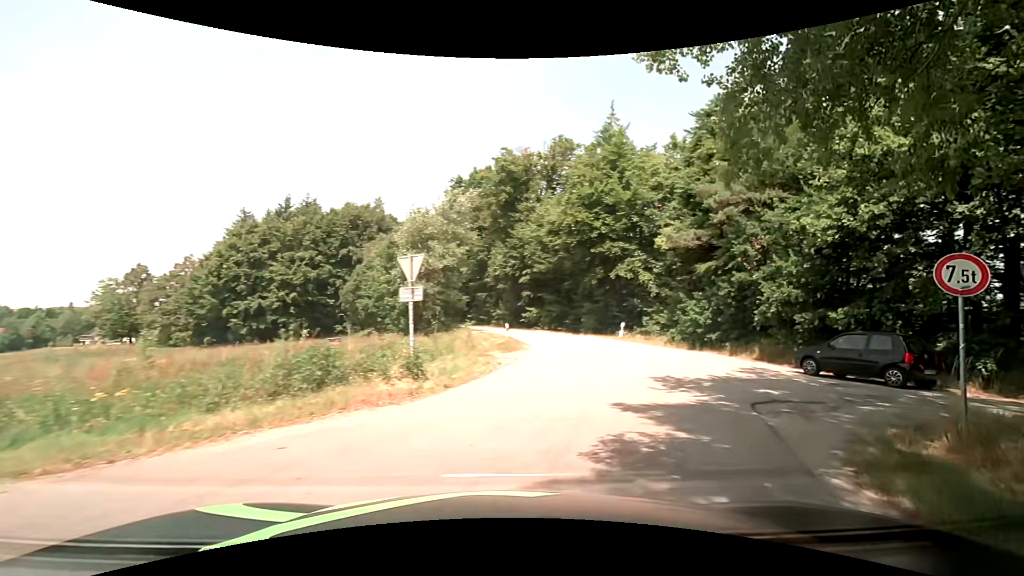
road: secondary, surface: asphalt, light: Day
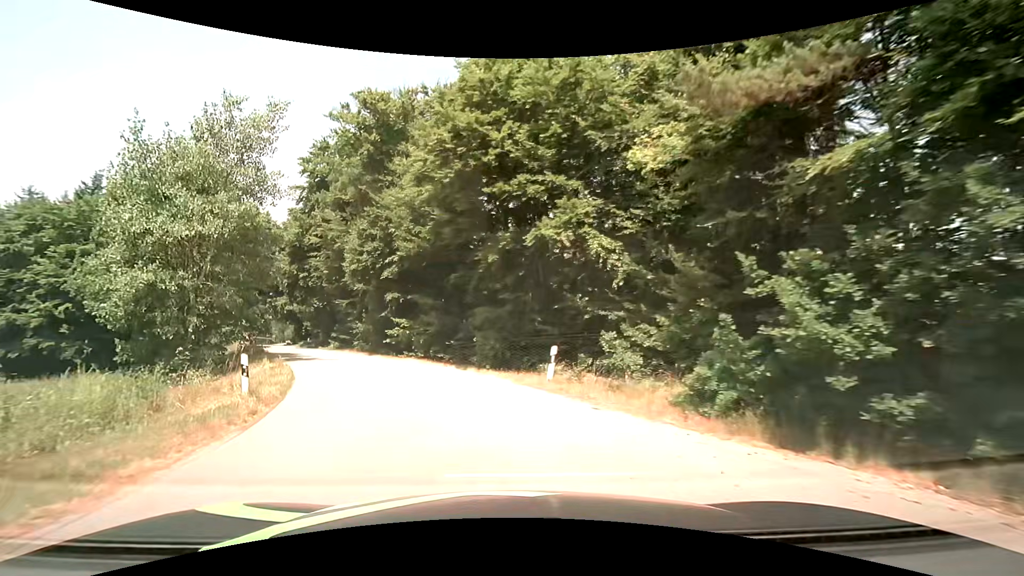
(+4.0, +18.2) m; +10°
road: unclassified
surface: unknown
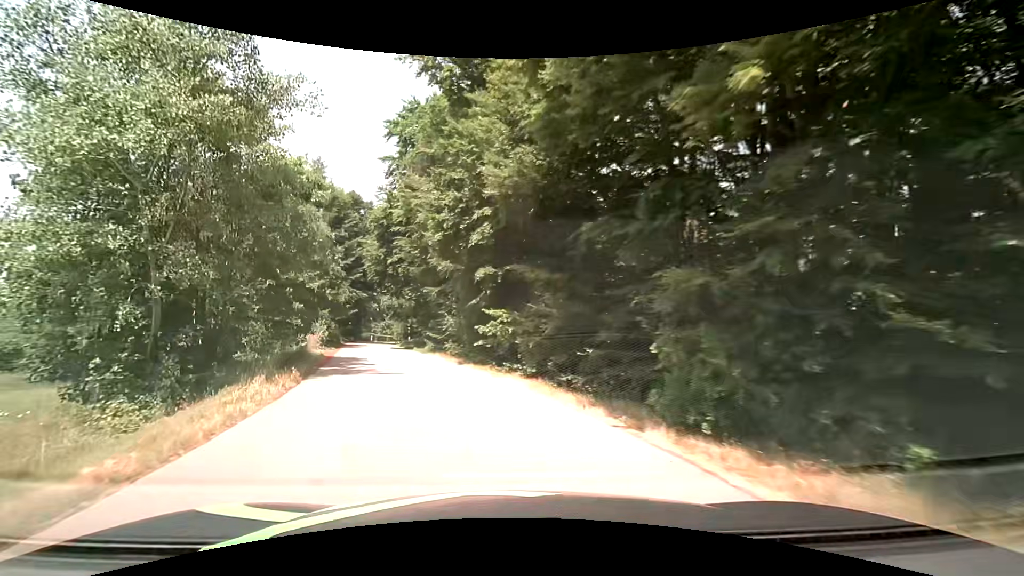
(-1.2, +11.4) m; -12°
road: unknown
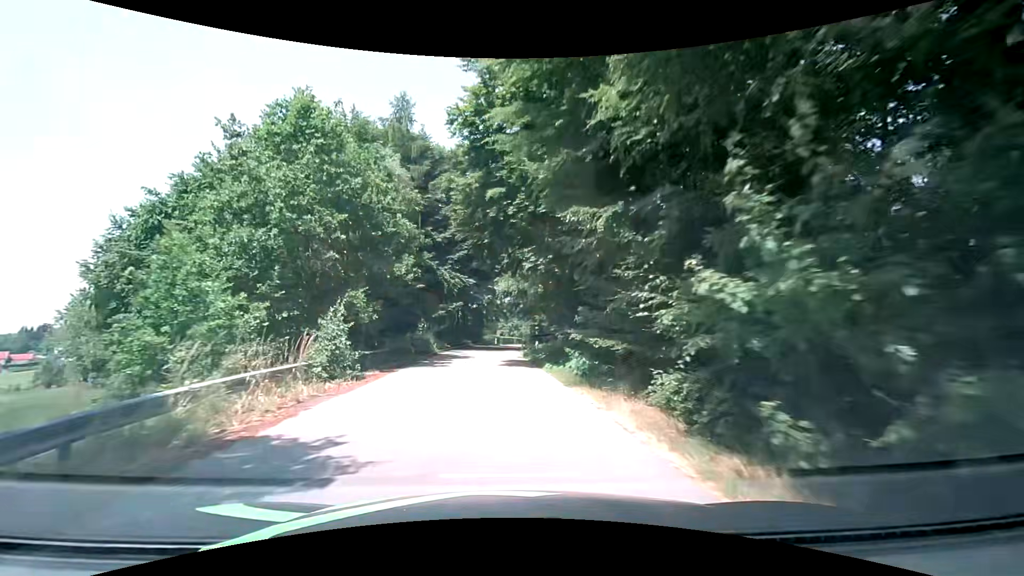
(-3.4, +19.6) m; -15°
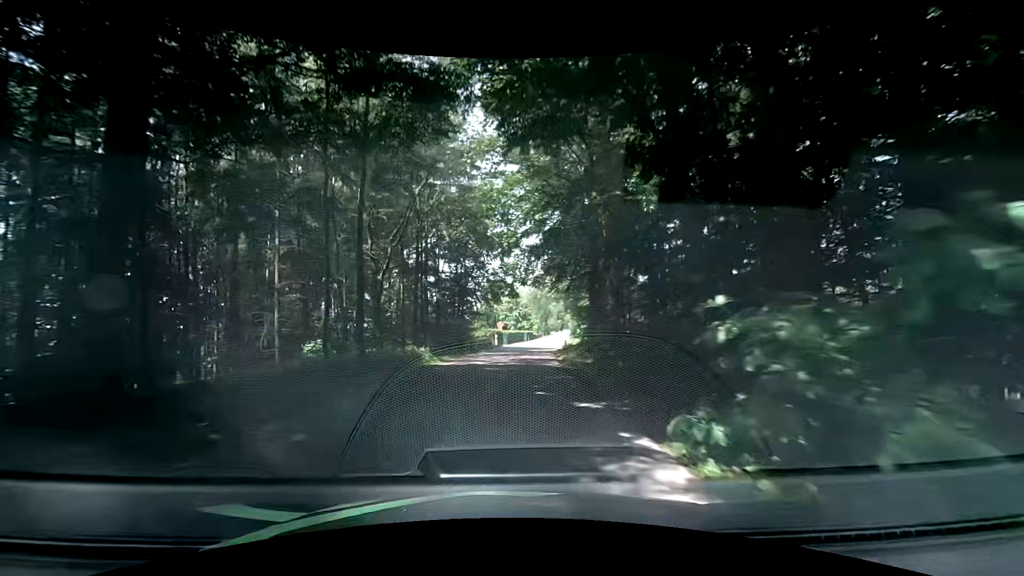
(-0.8, +42.0) m; -1°
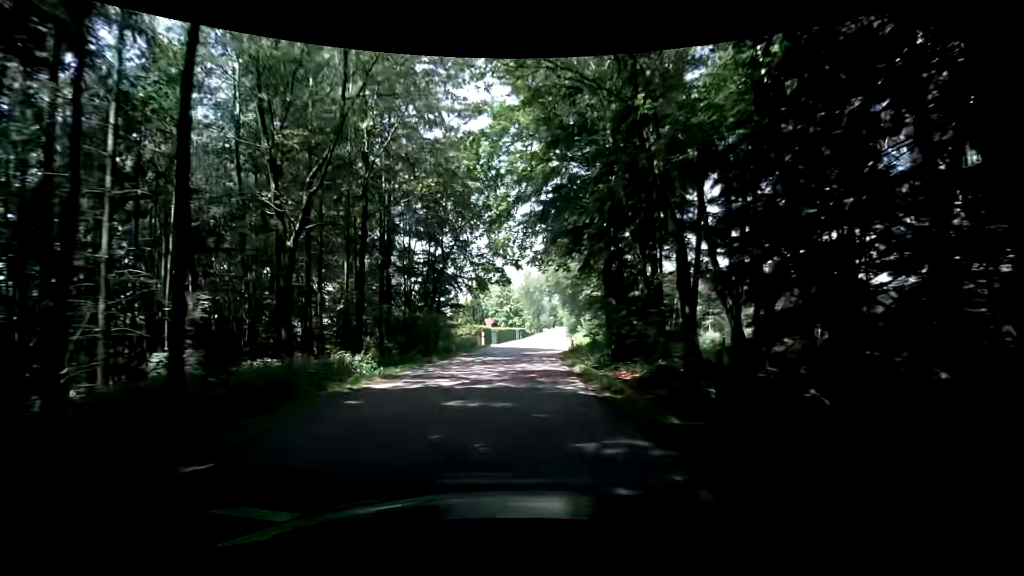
(+0.2, +9.4) m; 0°
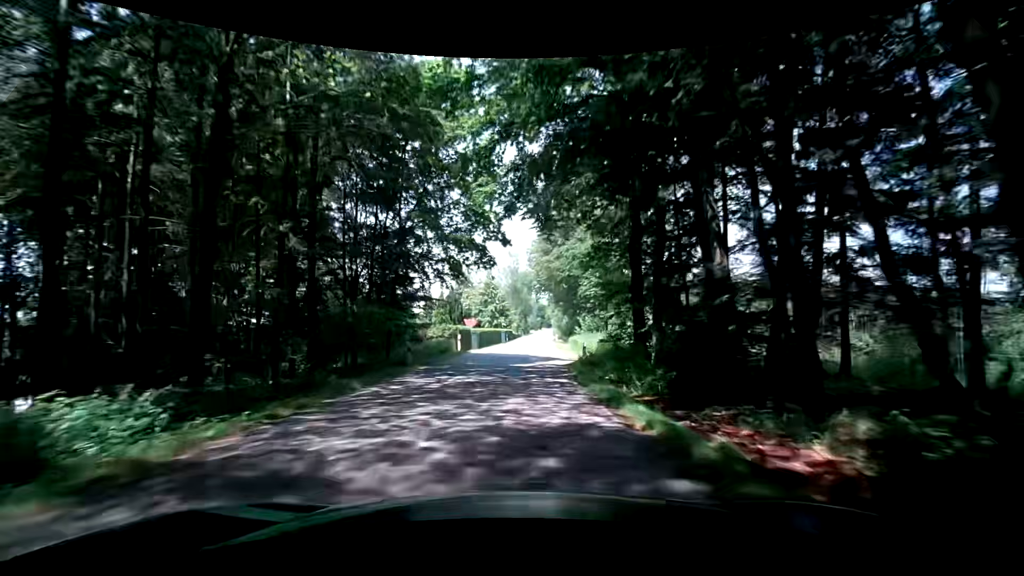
(+0.3, +9.6) m; +3°
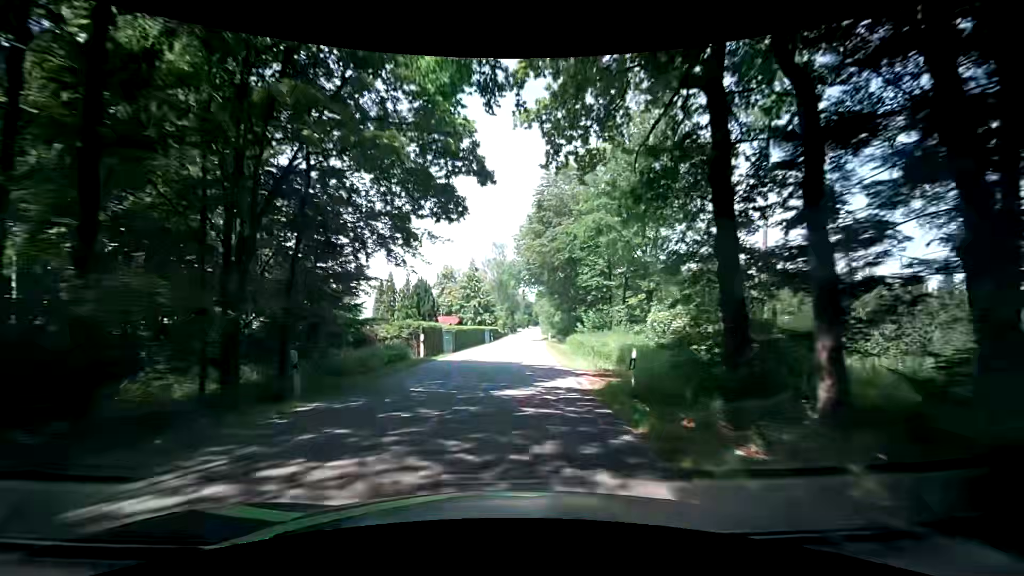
(+0.2, +9.7) m; +1°
(0, +10) (+1, +20) (+1, +30) (+1, +40) (+2, +50) (+2, +60) (+3, +70) (+4, +80) (+4, +90) (+5, +100) m
